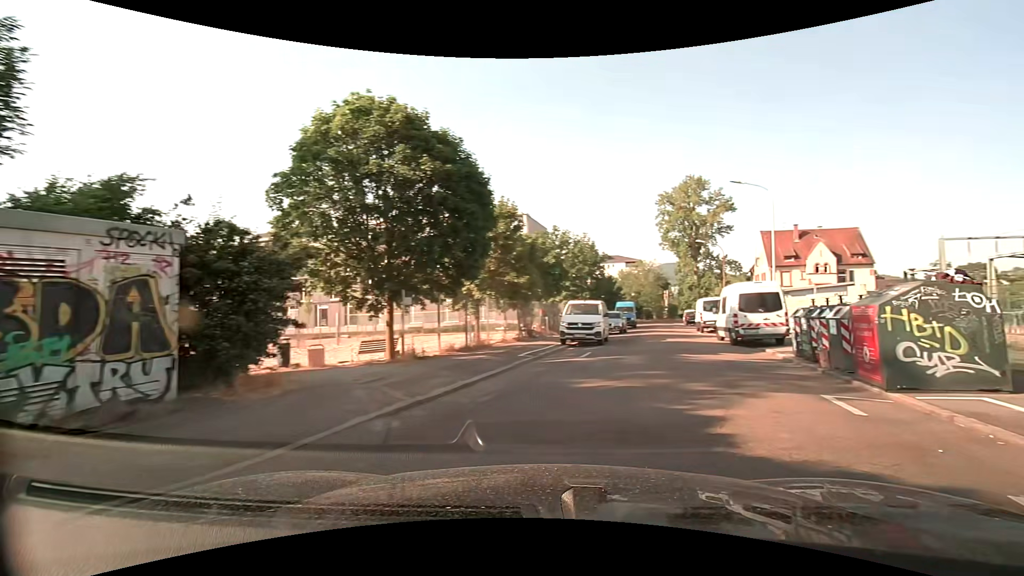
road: residential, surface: asphalt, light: Day
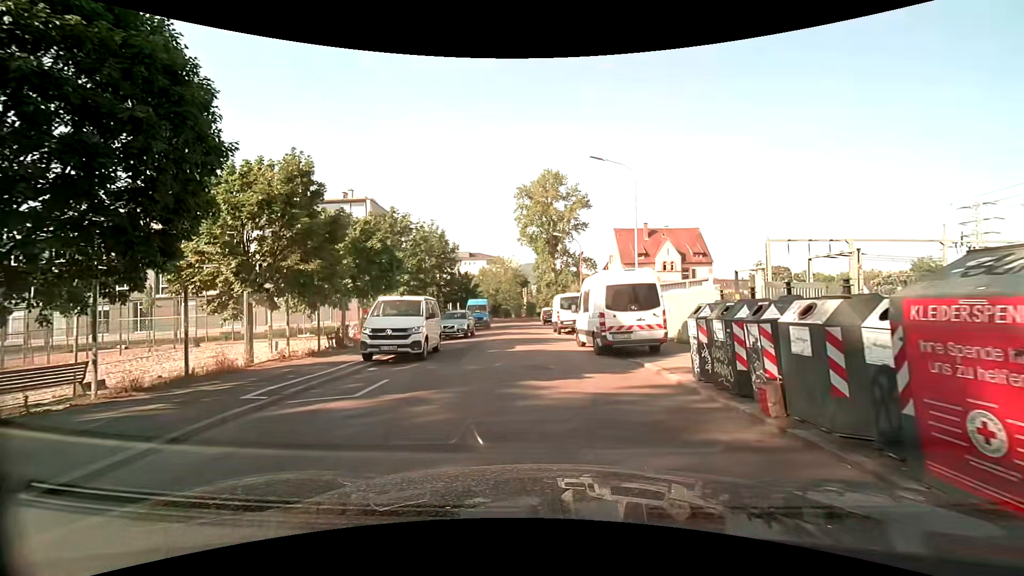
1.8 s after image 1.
(+1.7, +6.9) m; +17°
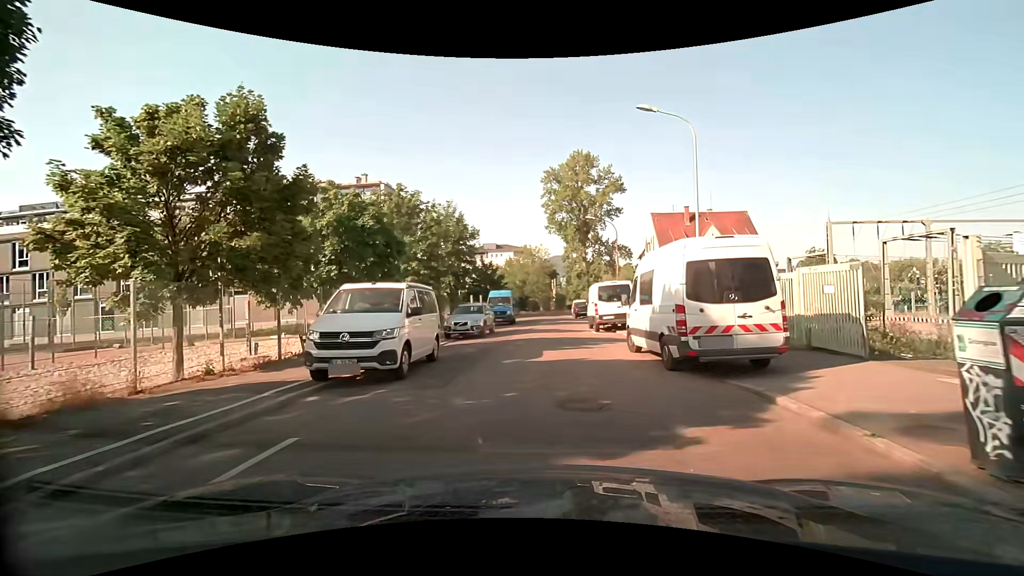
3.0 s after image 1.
(-0.2, +5.3) m; -5°
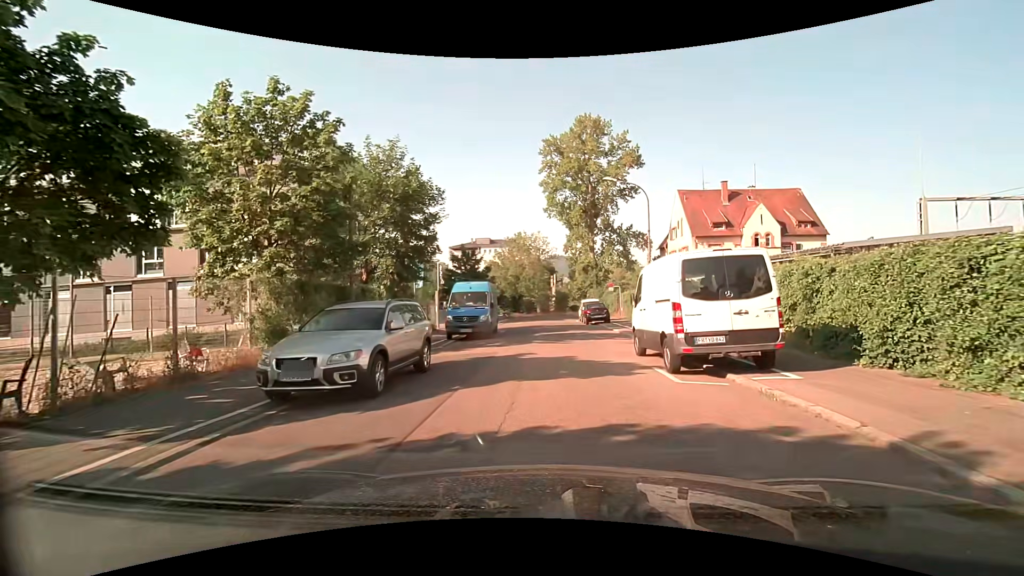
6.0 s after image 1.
(+0.1, +14.4) m; +1°
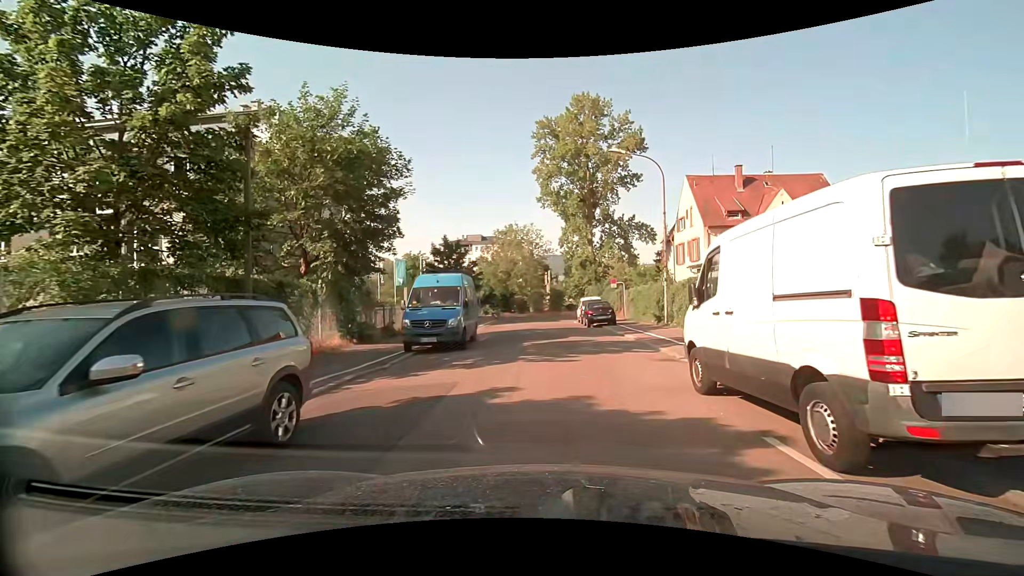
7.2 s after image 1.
(+0.1, +5.7) m; +1°
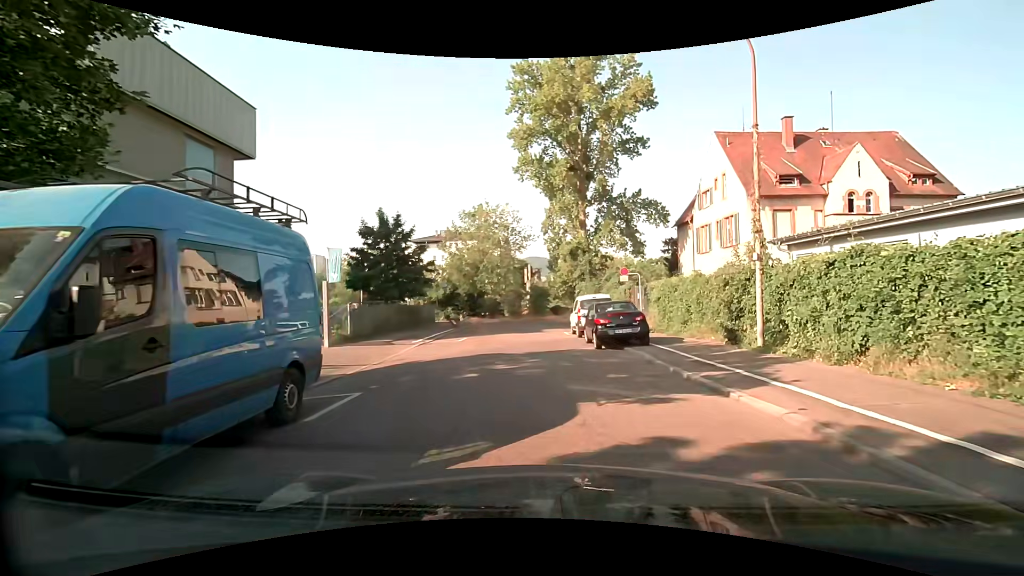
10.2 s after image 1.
(+0.2, +13.2) m; +2°
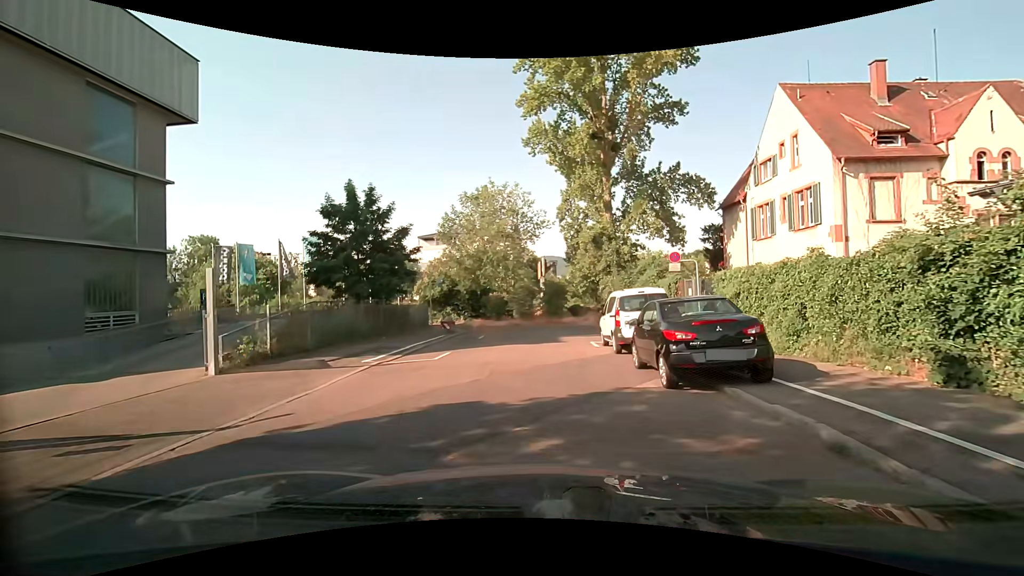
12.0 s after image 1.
(-0.1, +7.3) m; -3°
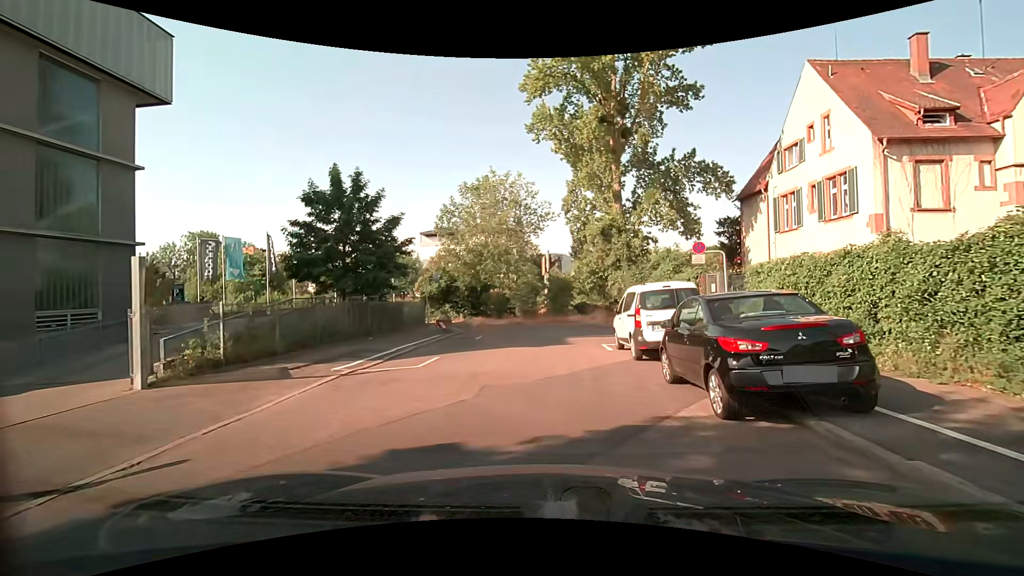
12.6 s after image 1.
(0.0, +2.3) m; 0°
